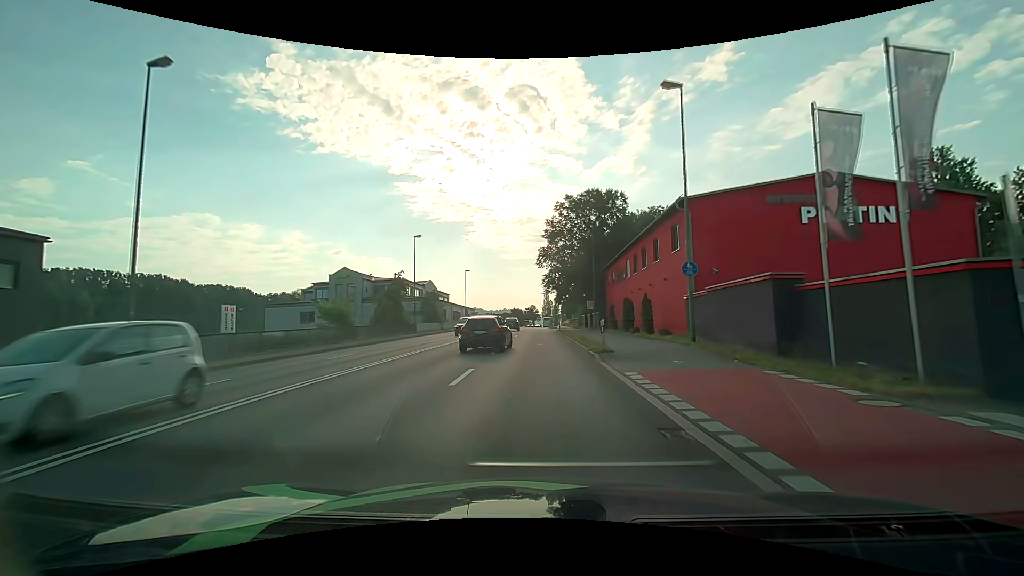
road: primary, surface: asphalt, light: Day
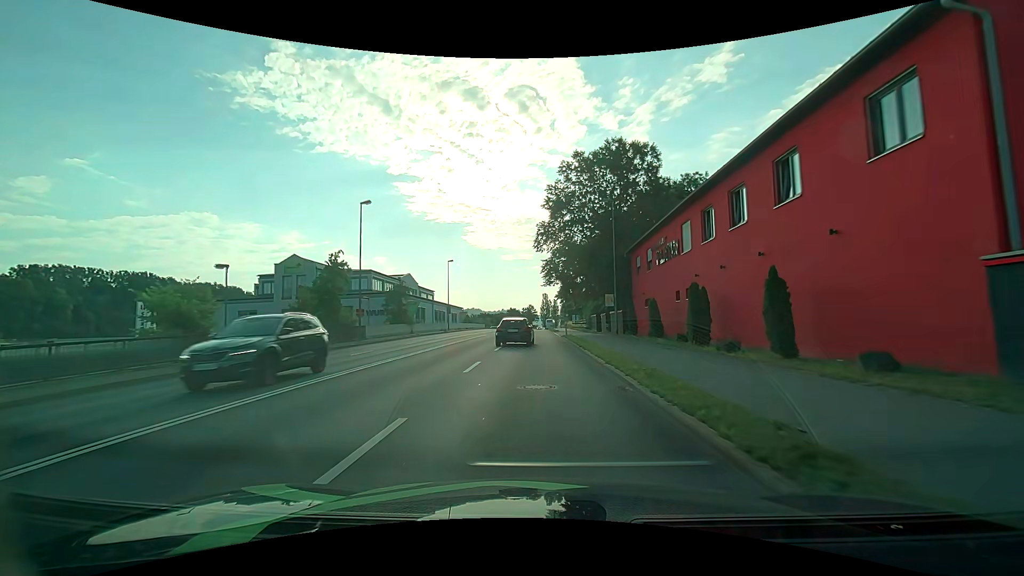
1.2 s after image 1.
(0.0, +15.5) m; 0°
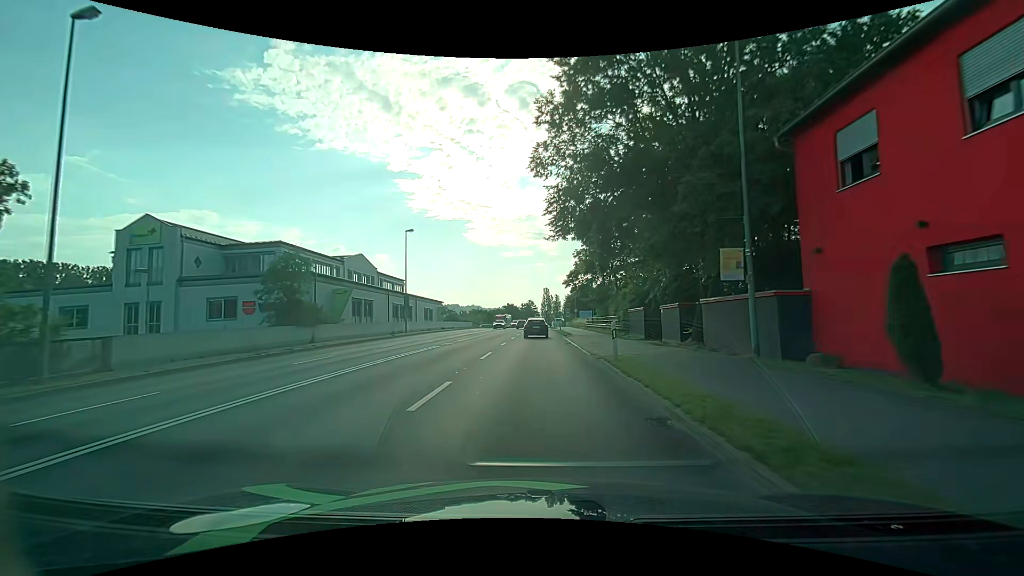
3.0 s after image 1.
(-0.1, +23.5) m; 0°
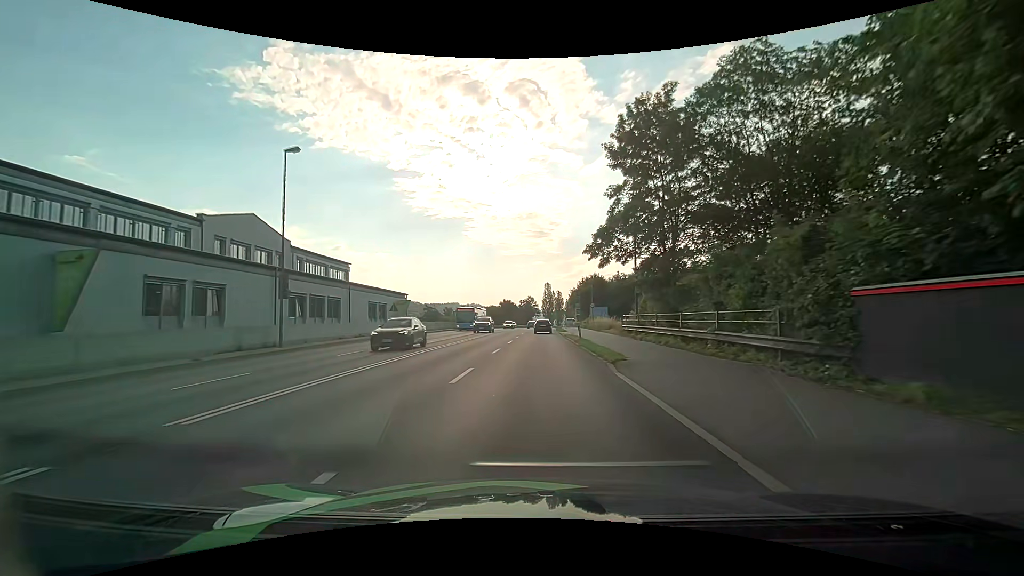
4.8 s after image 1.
(0.0, +24.0) m; 0°
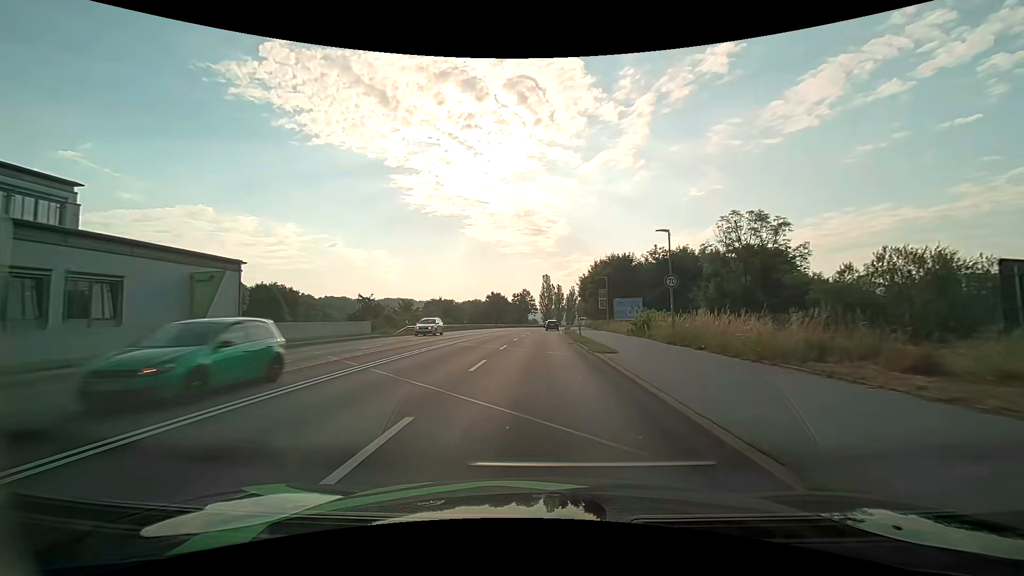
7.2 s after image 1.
(-0.3, +34.1) m; 0°
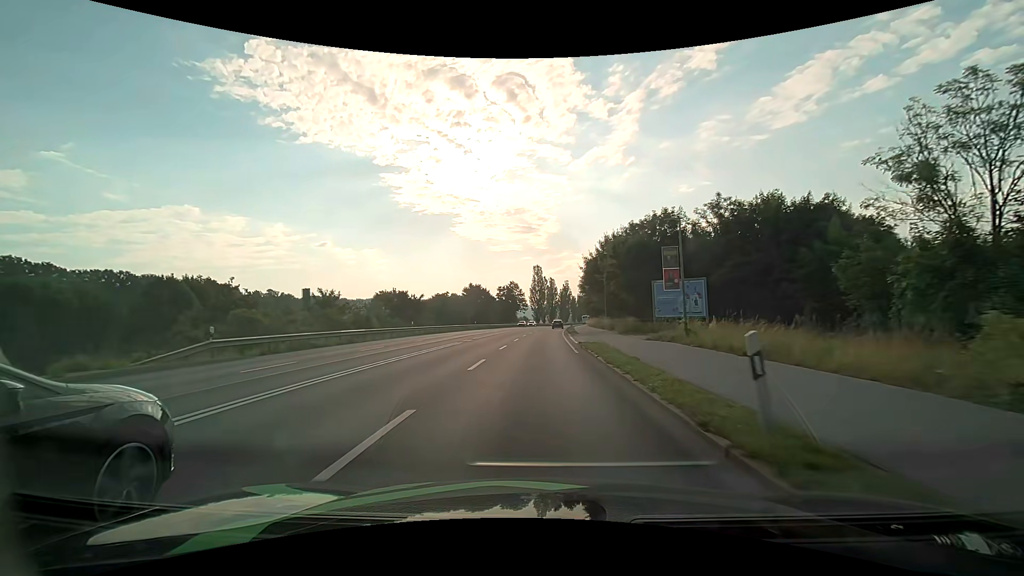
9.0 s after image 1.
(+0.2, +26.5) m; +1°
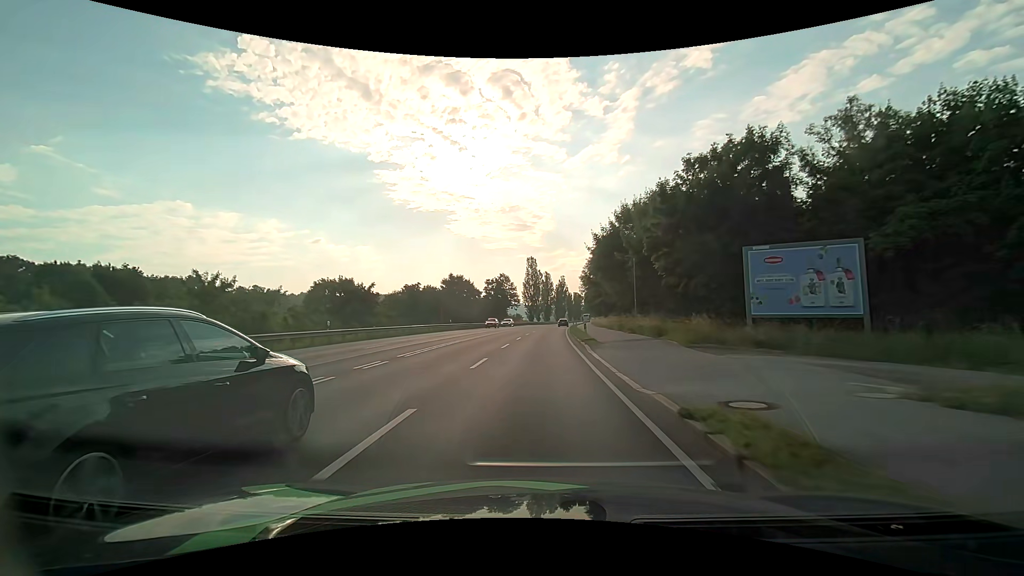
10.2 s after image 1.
(+0.1, +17.9) m; +1°
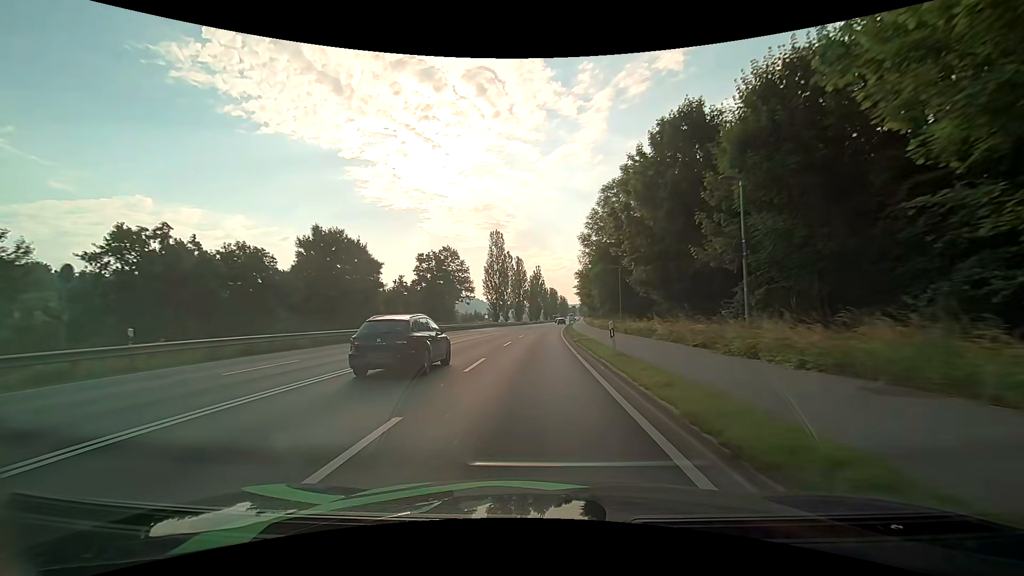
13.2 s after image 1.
(+1.0, +45.5) m; +3°
(0, +10) (0, +20) (0, +30) (0, +40) (+1, +50) (+1, +60) (+2, +70) (+3, +80) (+3, +90) (+4, +100) m
